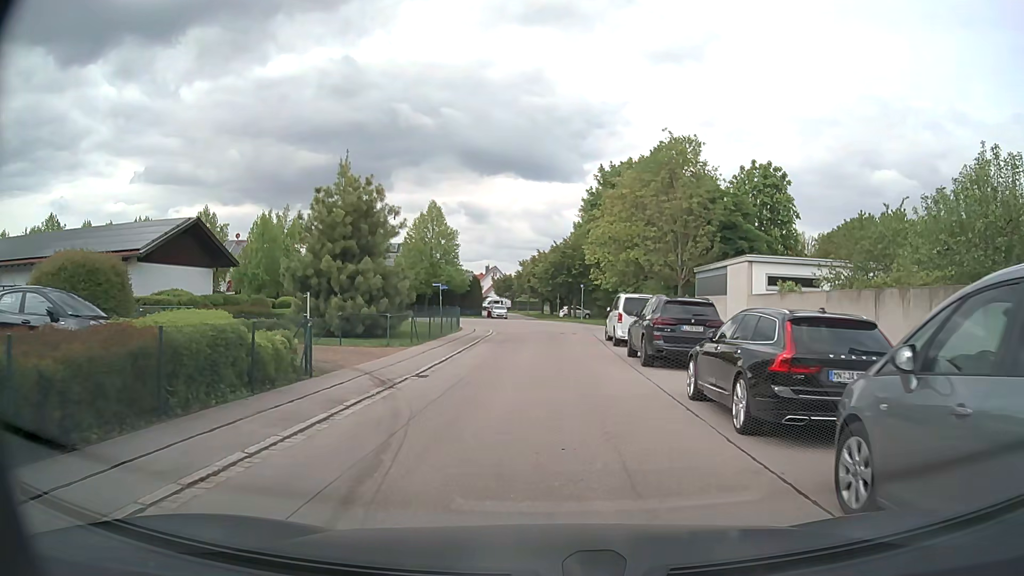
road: residential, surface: asphalt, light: Day
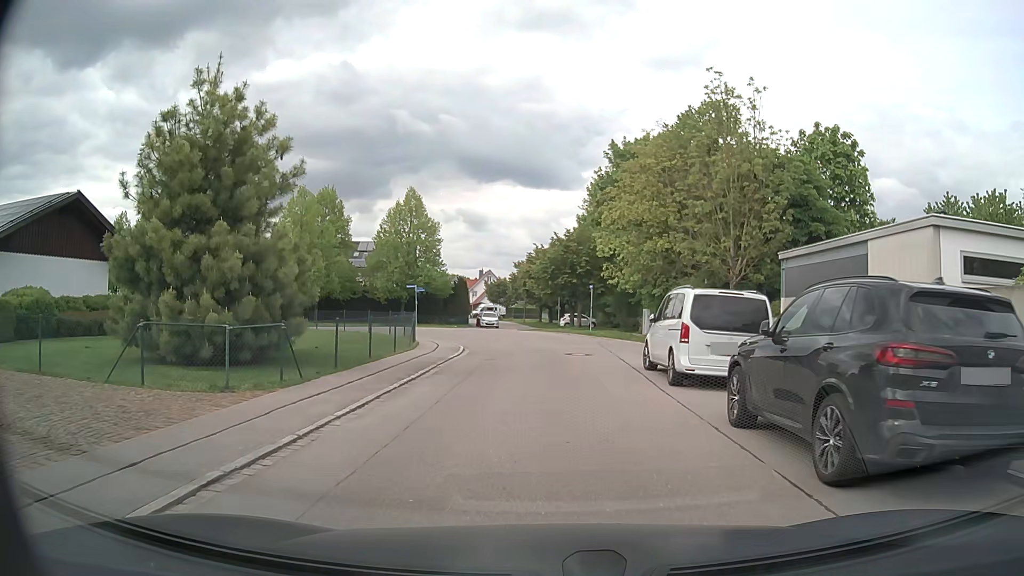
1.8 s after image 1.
(+0.1, +11.2) m; +1°
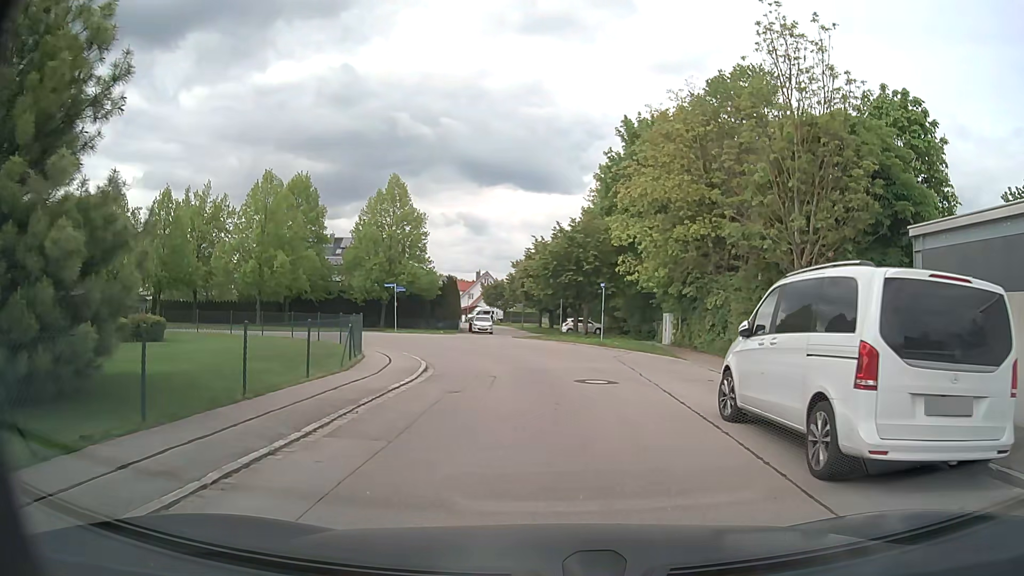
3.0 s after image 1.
(-0.1, +7.2) m; 0°
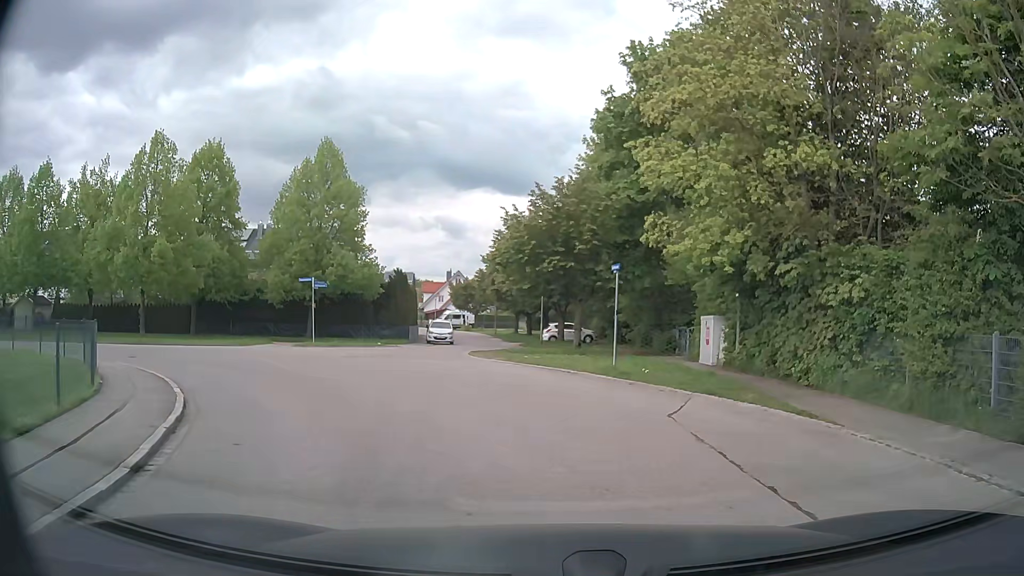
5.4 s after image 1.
(+0.1, +12.4) m; +2°
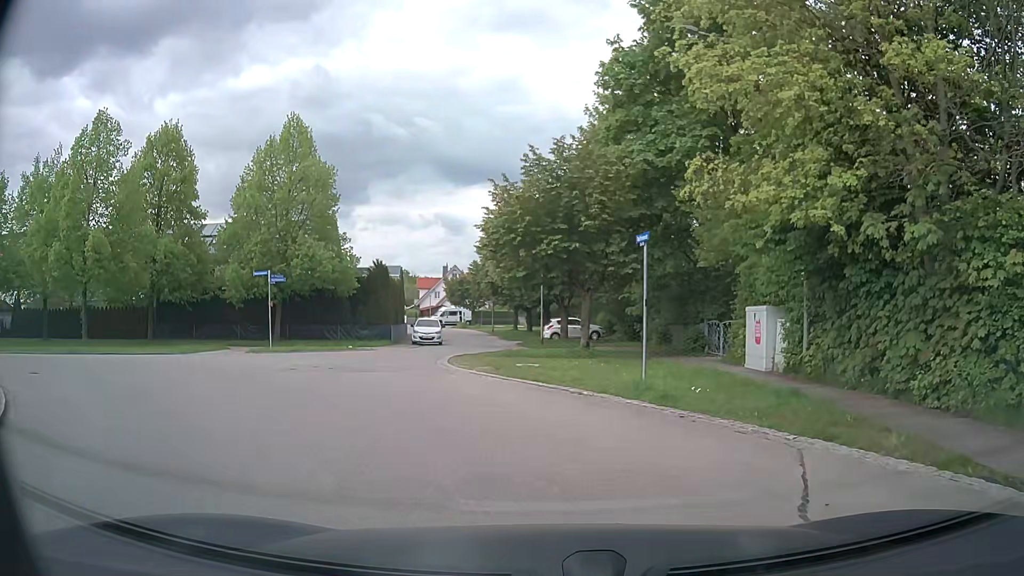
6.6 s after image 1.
(0.0, +5.2) m; -1°
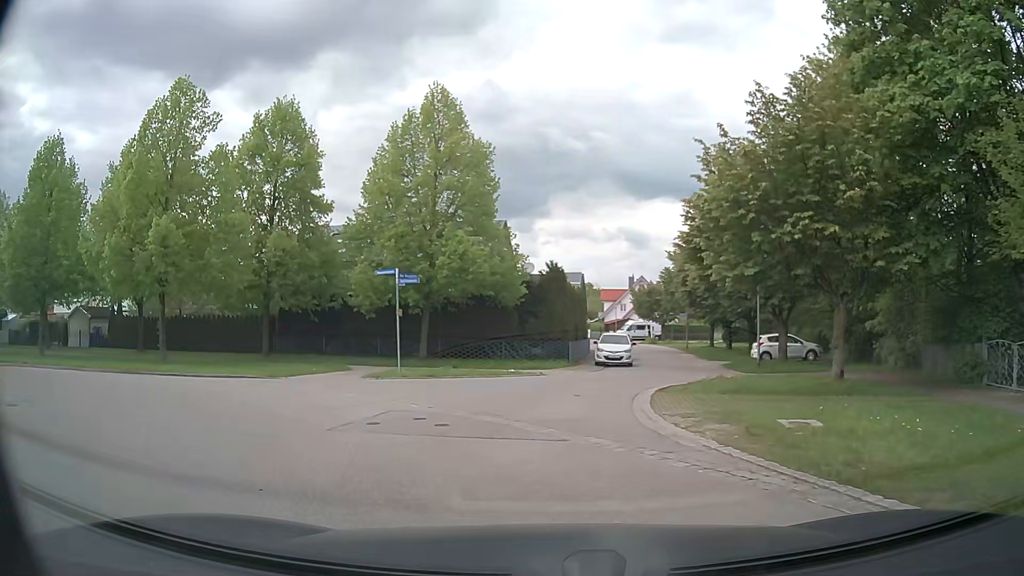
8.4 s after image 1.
(-0.9, +7.1) m; -17°
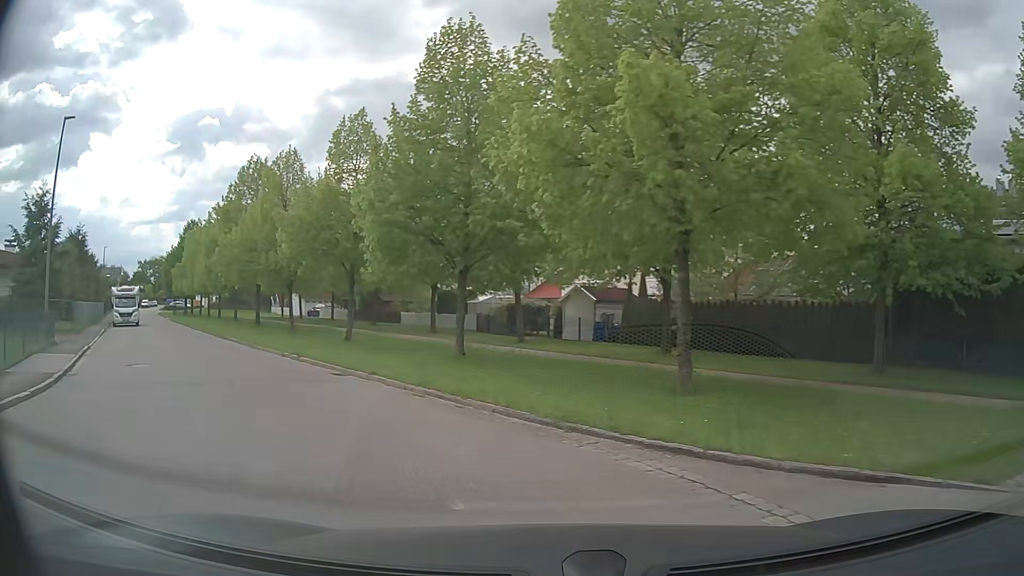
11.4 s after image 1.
(-5.1, +12.2) m; -47°
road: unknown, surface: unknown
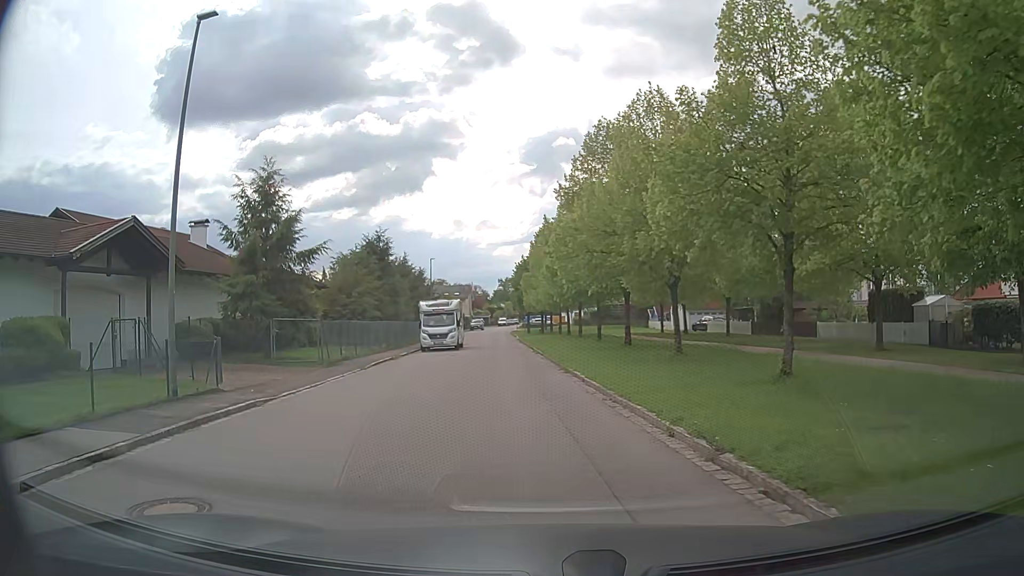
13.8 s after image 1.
(-3.7, +11.5) m; -31°
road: residential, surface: asphalt
